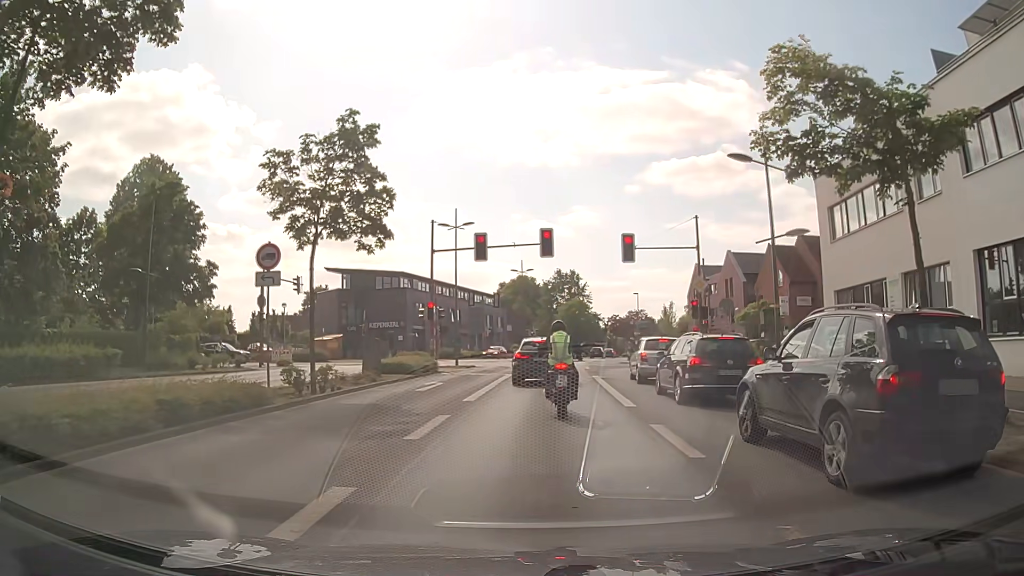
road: secondary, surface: asphalt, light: Day
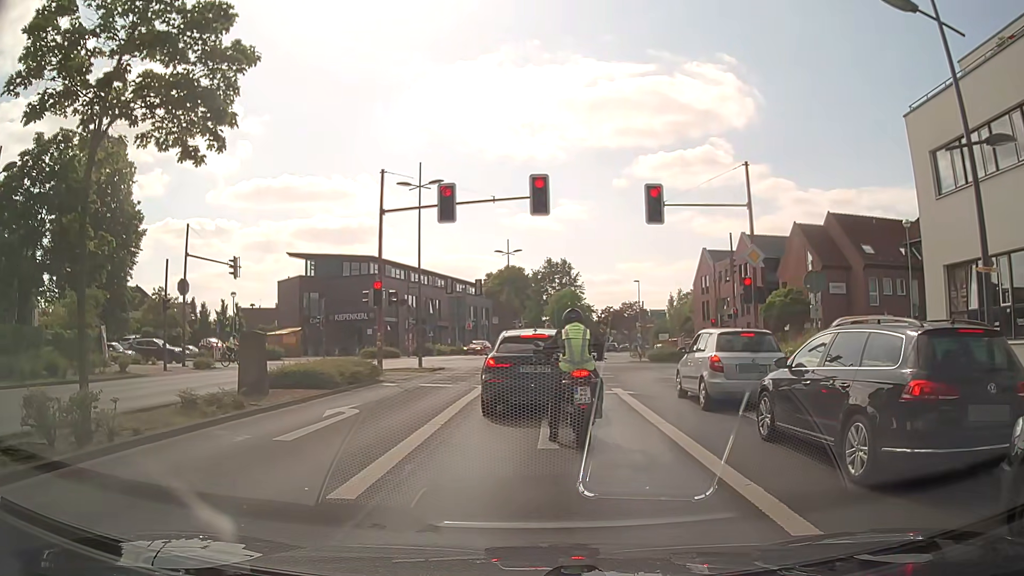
(+0.1, +9.2) m; +1°
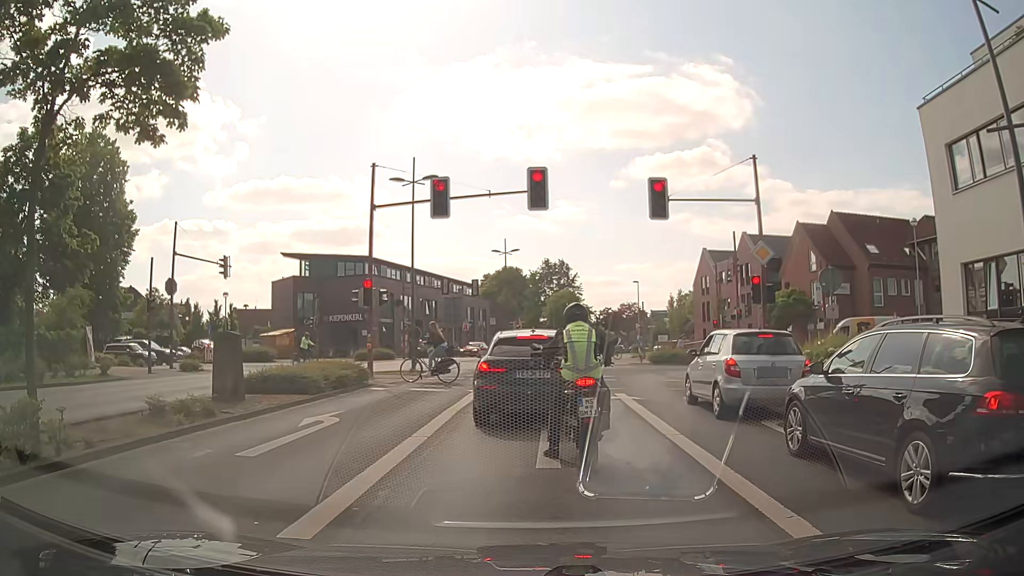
(0.0, +1.1) m; 0°
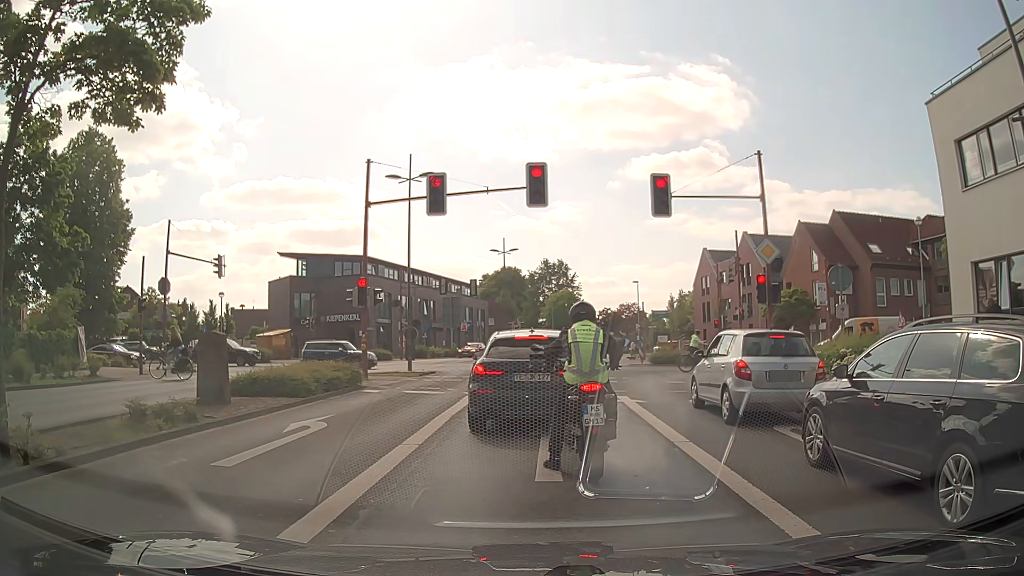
(0.0, +0.7) m; 0°
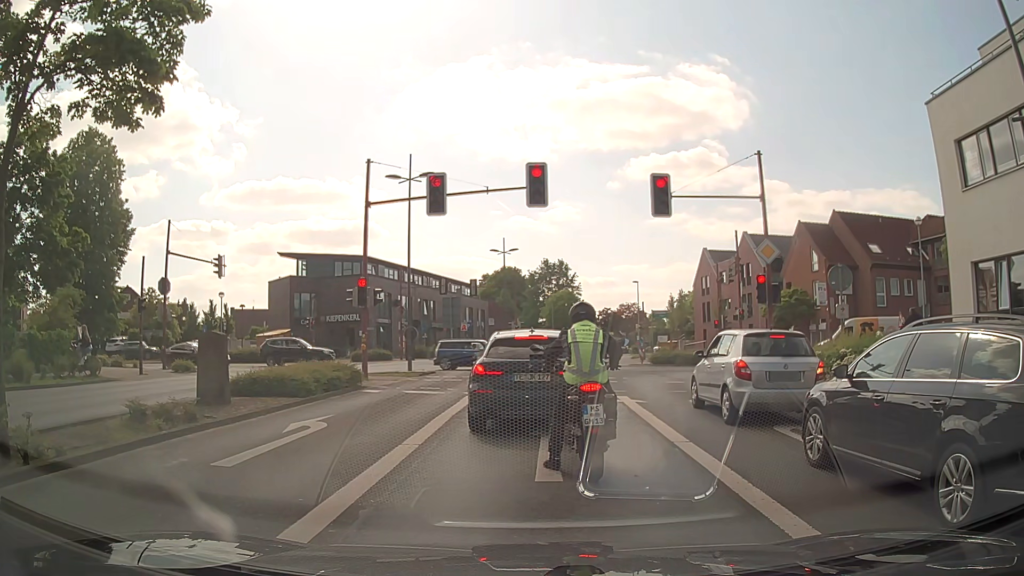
(0.0, 0.0) m; 0°
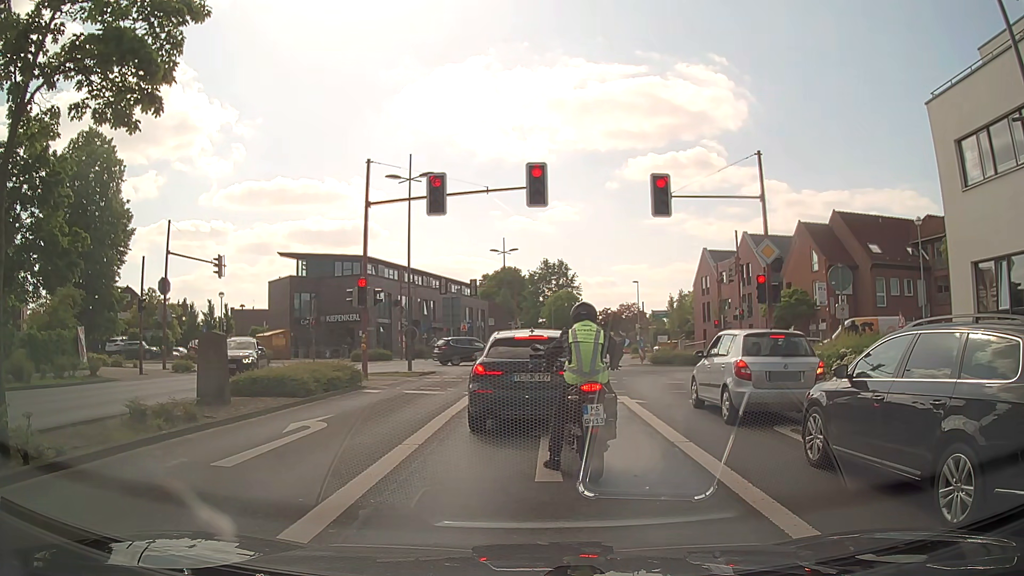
(0.0, 0.0) m; 0°
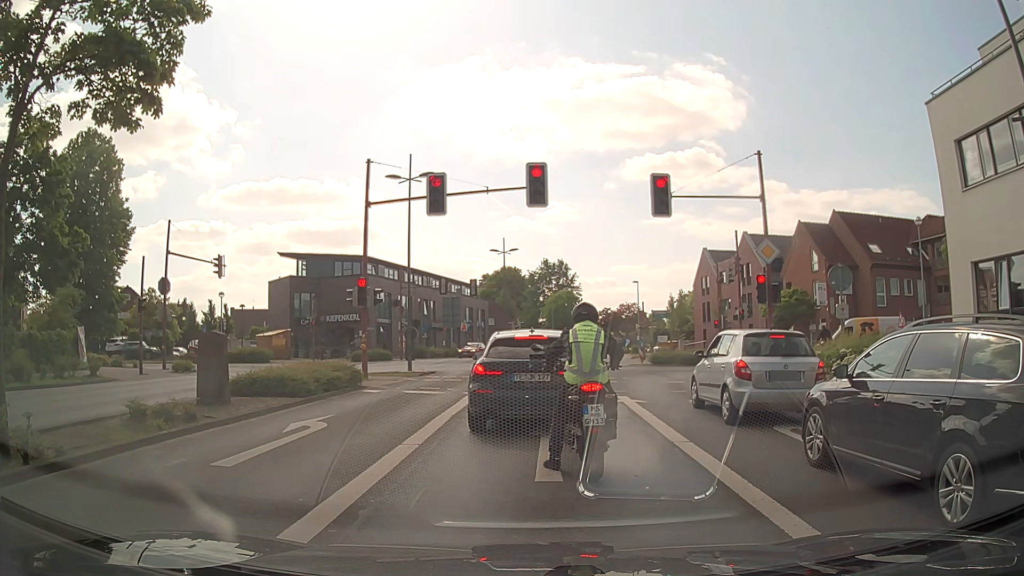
(0.0, 0.0) m; 0°
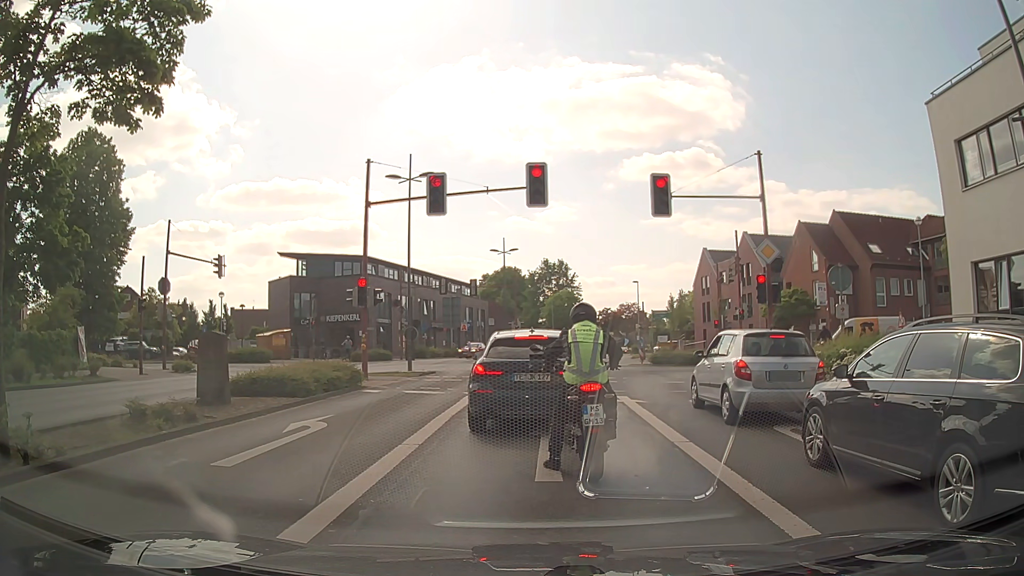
(0.0, 0.0) m; 0°
(0, +10) (+1, +20) (+1, +30) (+2, +40) (+3, +50) (+4, +60) (+6, +70) (+8, +80) (+9, +89) (+11, +99) m
